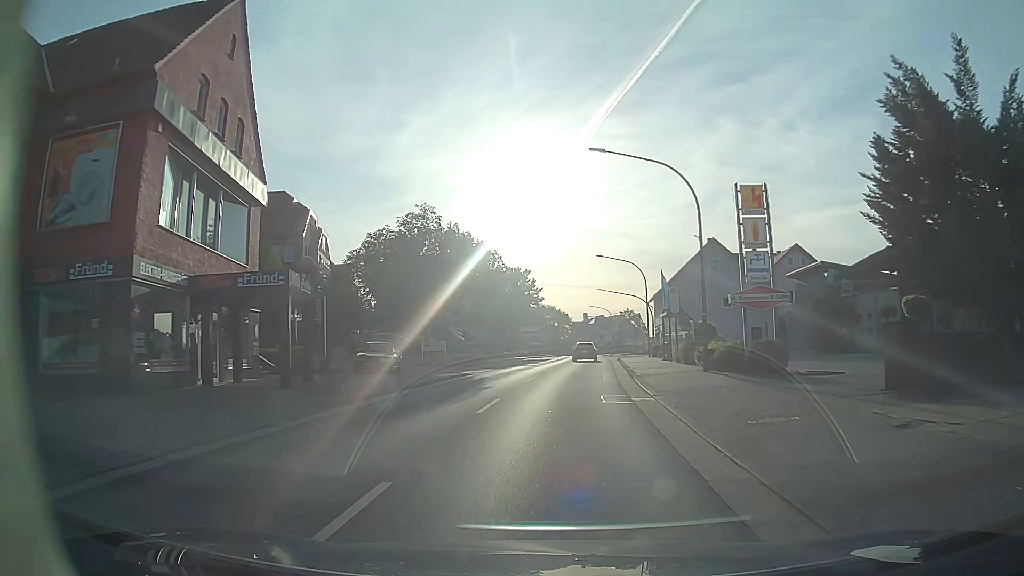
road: primary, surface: asphalt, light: Day
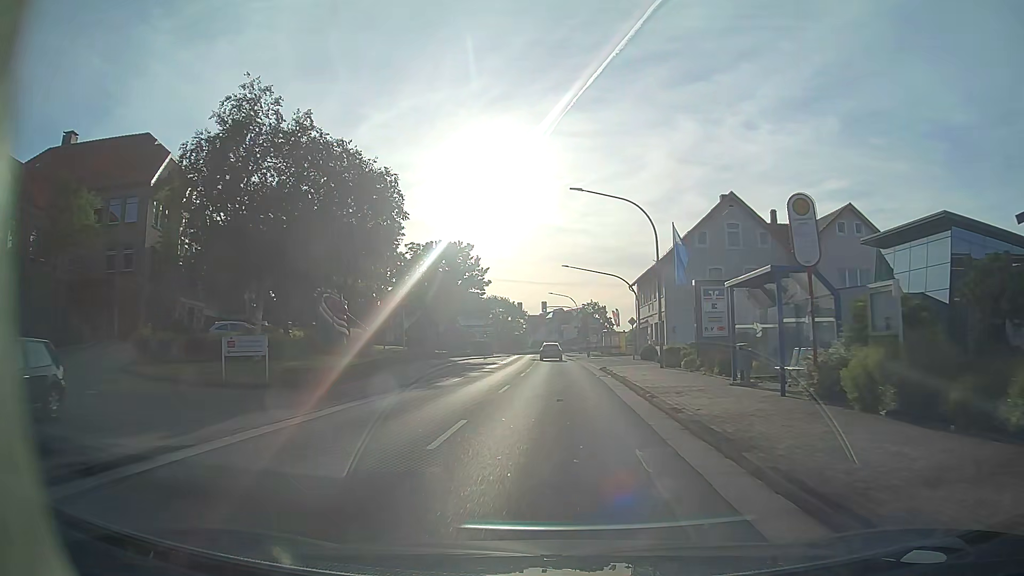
(+0.8, +22.4) m; +4°
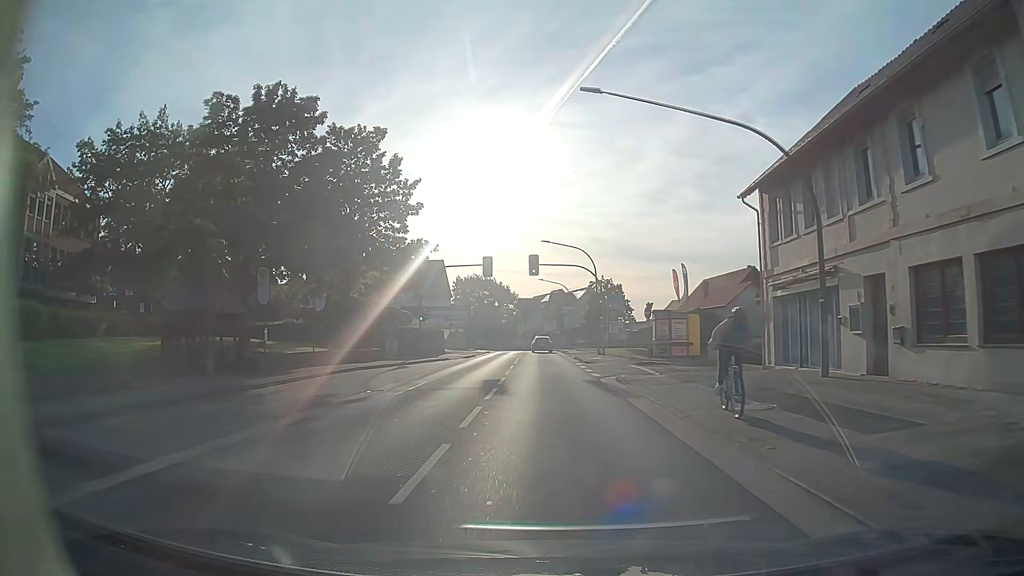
(+0.3, +39.6) m; 0°
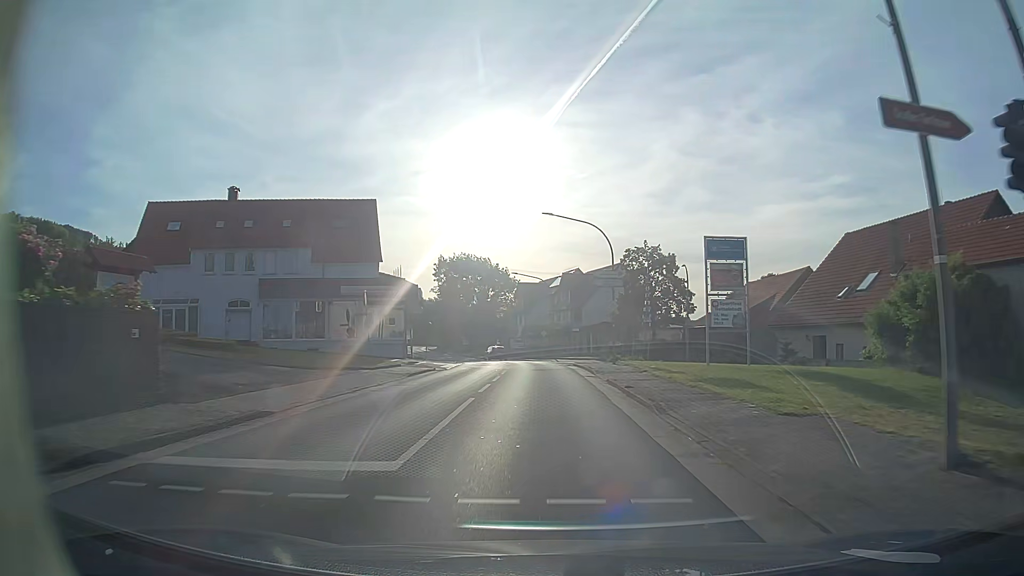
(-0.3, +40.5) m; 0°
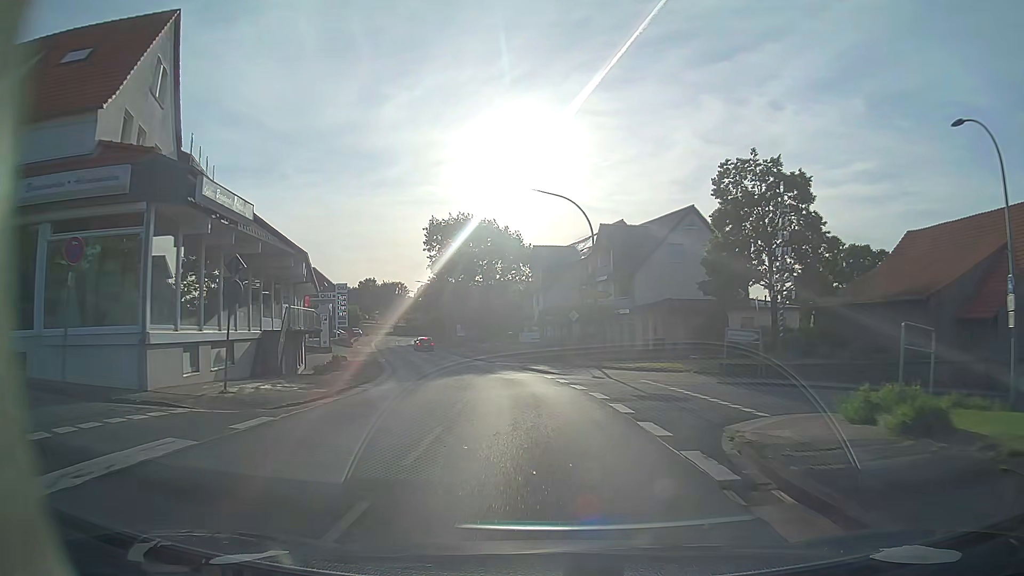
(-0.5, +32.6) m; -2°
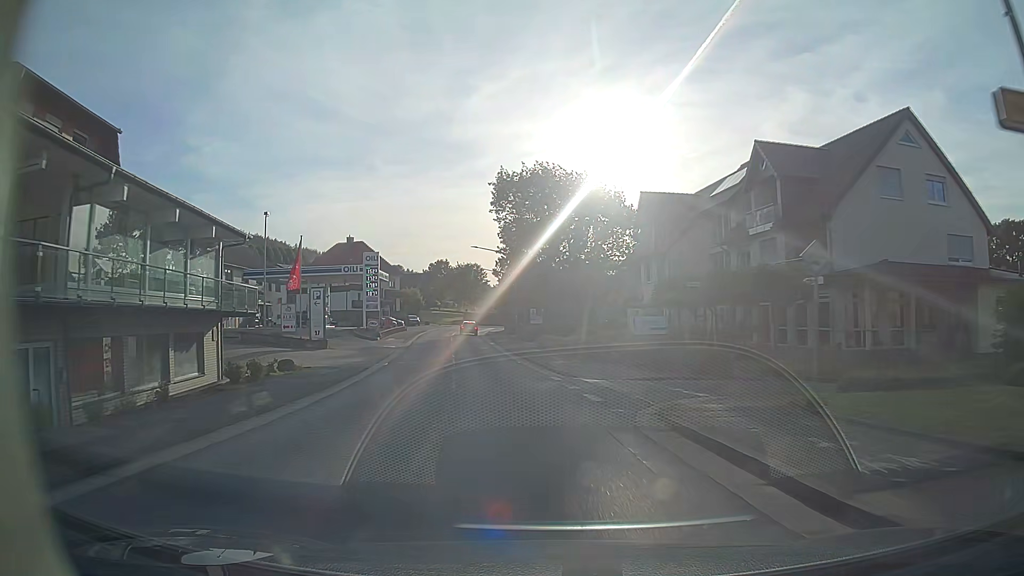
(-1.5, +23.9) m; -8°
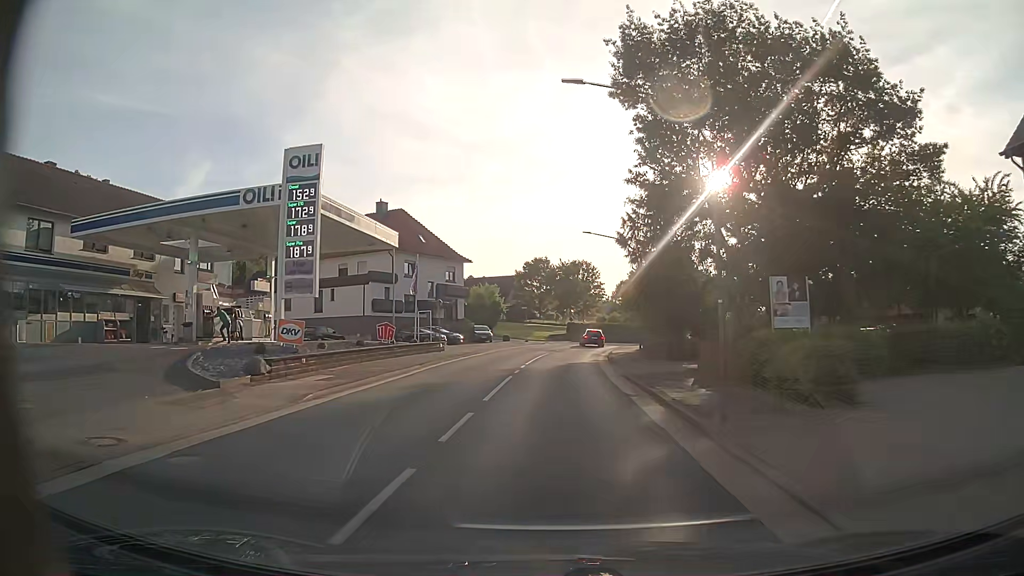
(-4.0, +39.5) m; -10°
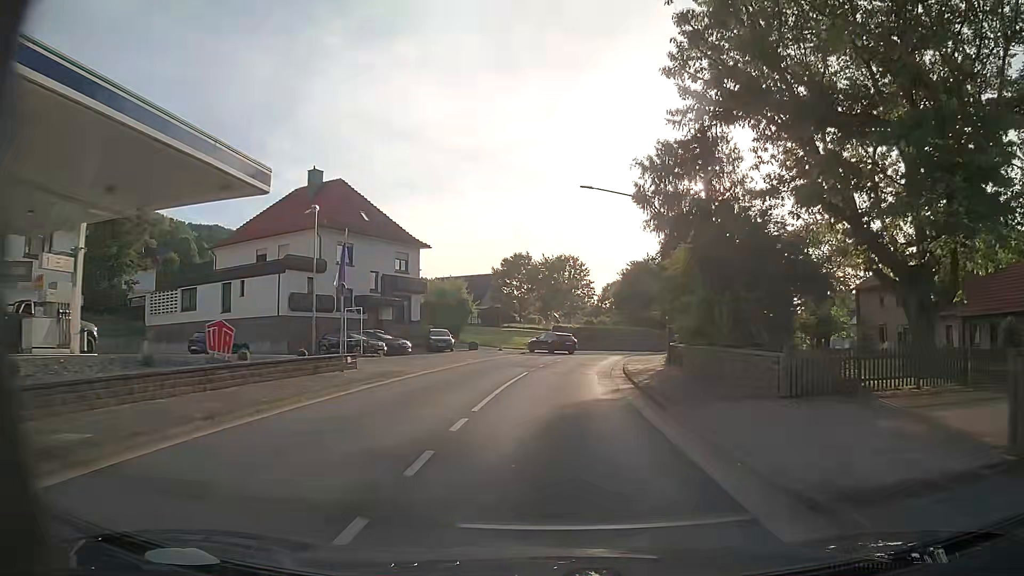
(+0.1, +15.5) m; +2°
(0, +10) (+1, +20) (+1, +30) (+2, +40) (+4, +50) (+7, +59) (+11, +69) (+15, +78) (+19, +87) (+24, +96) m
